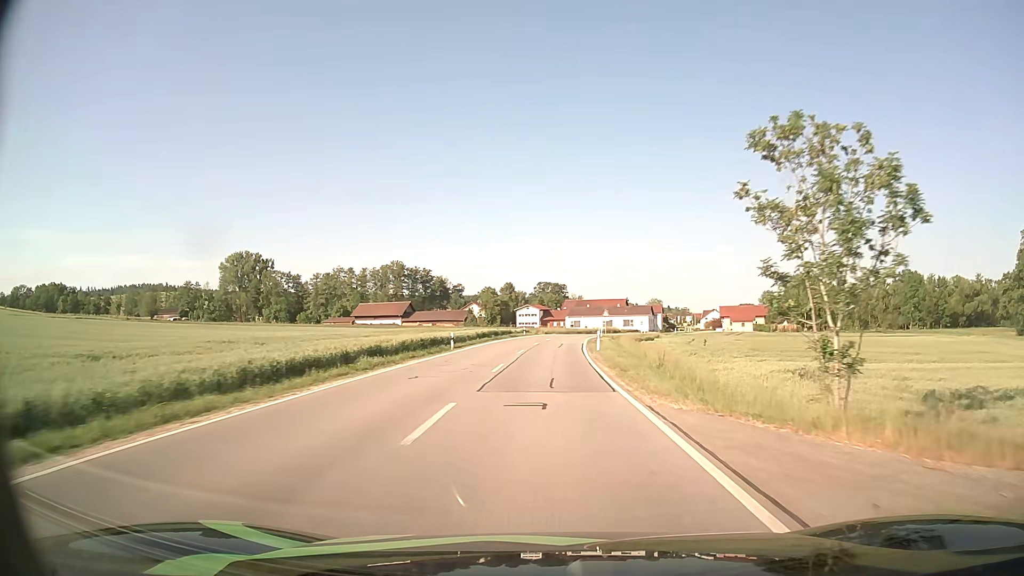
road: secondary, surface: asphalt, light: Day
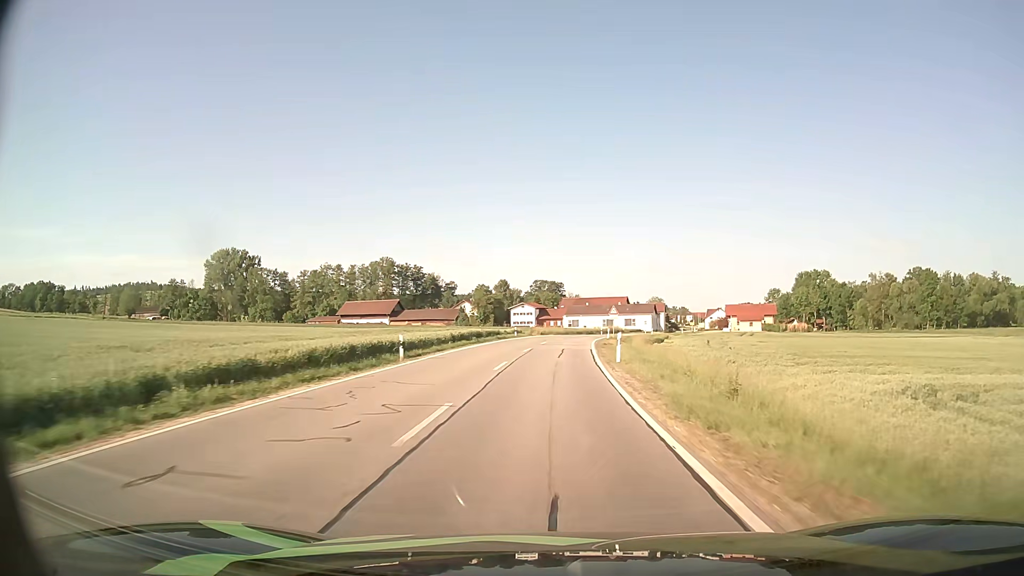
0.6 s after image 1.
(0.0, +11.8) m; 0°
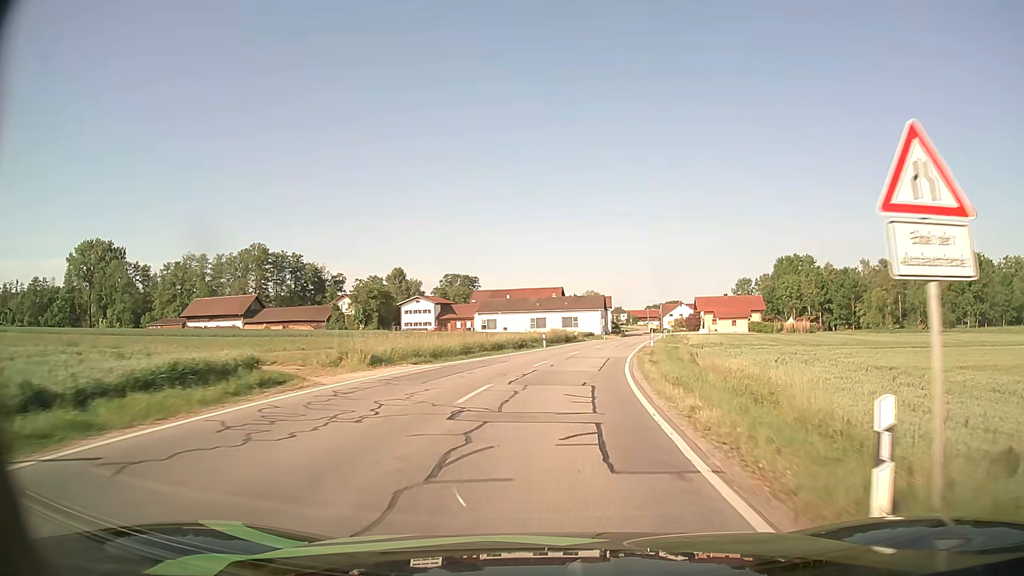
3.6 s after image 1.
(+1.9, +53.3) m; +6°
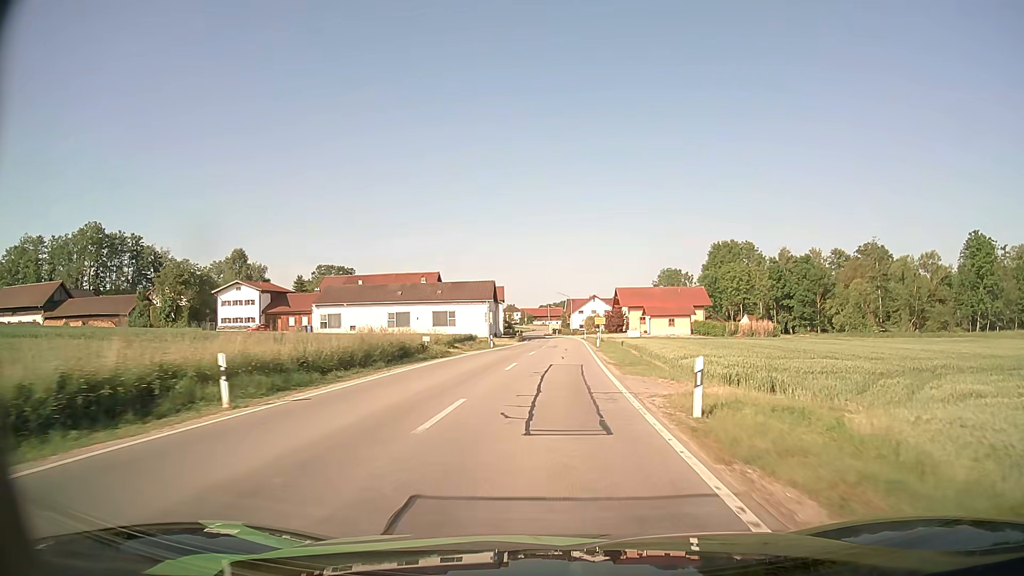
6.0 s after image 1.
(+3.3, +37.9) m; +9°
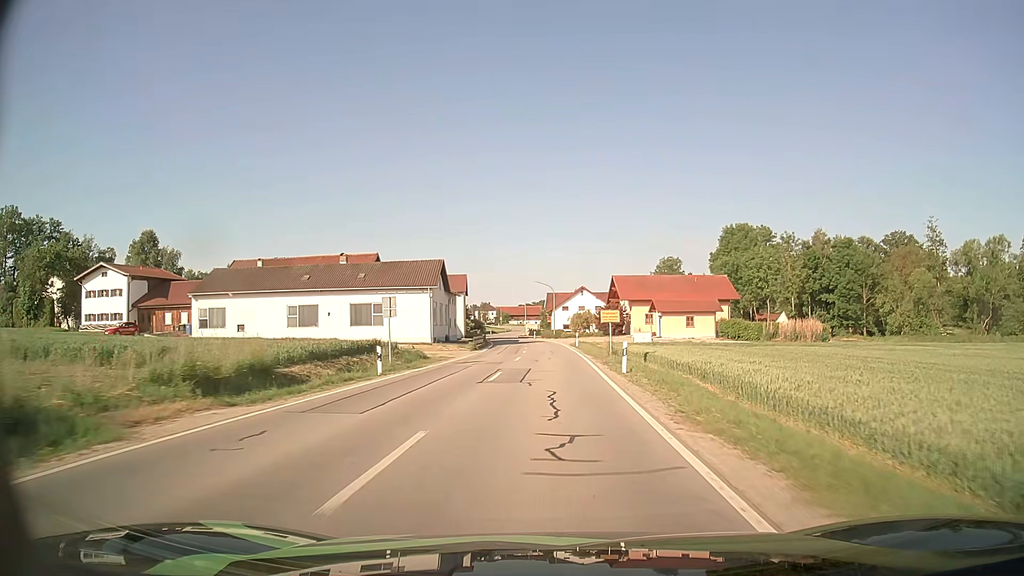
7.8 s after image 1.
(+0.7, +28.1) m; +2°
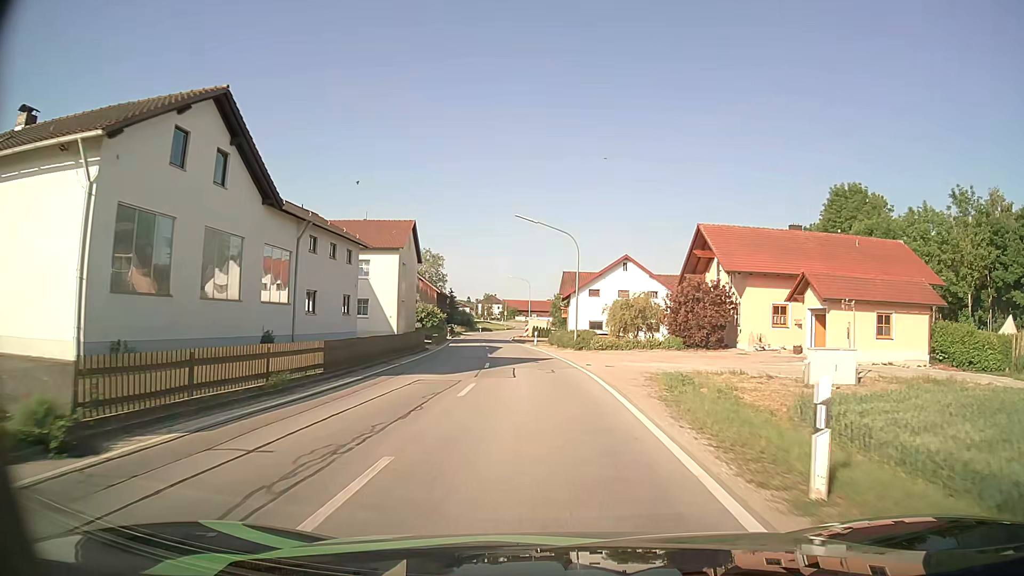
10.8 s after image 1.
(+0.2, +45.2) m; -1°
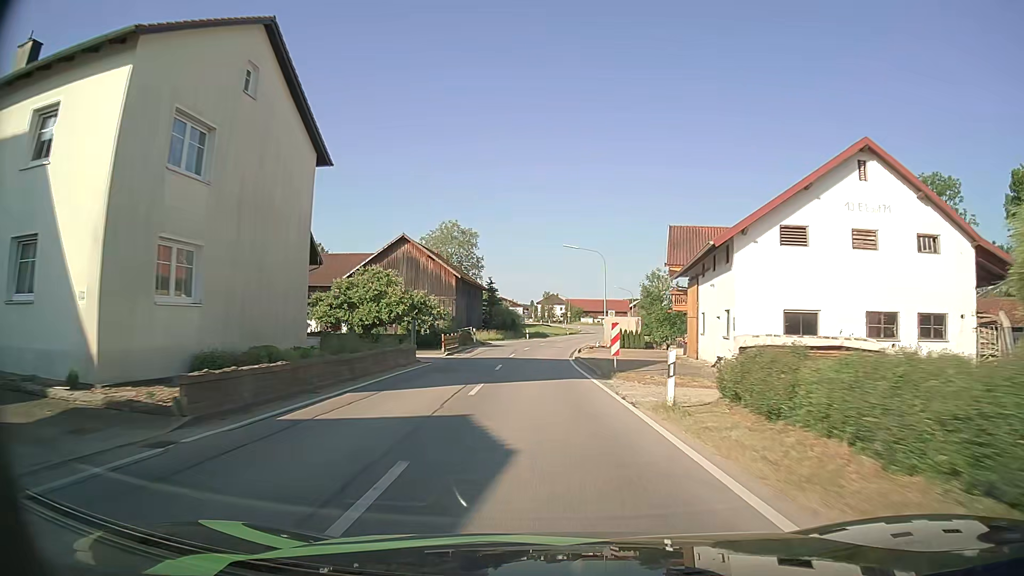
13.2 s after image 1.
(-1.7, +37.2) m; -5°
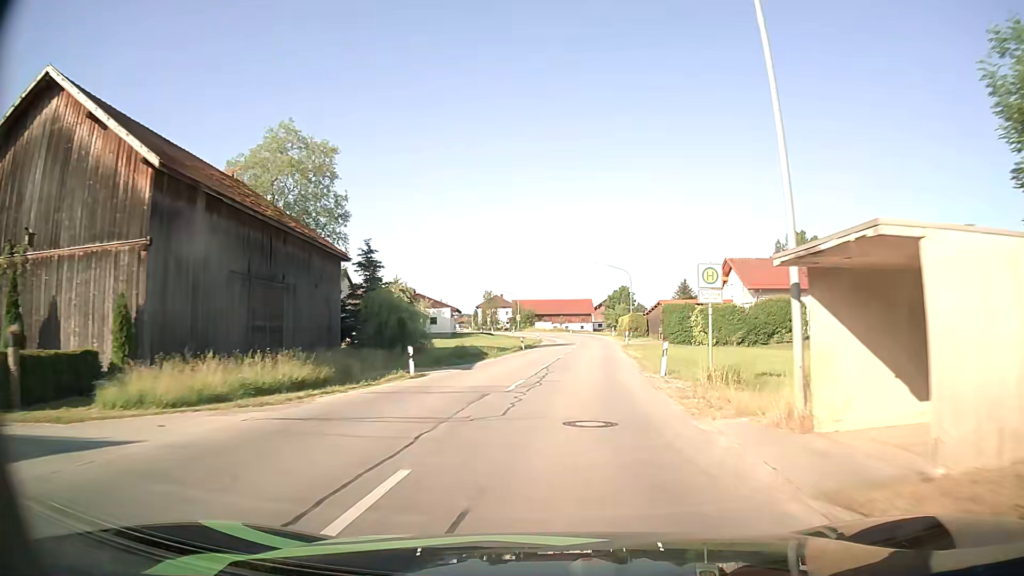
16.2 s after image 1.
(+0.3, +46.4) m; +4°
(0, +10) (+1, +20) (+2, +30) (+3, +40) (+4, +50) (+5, +60) (+6, +70) (+6, +80) (+5, +90) (+3, +99) m
